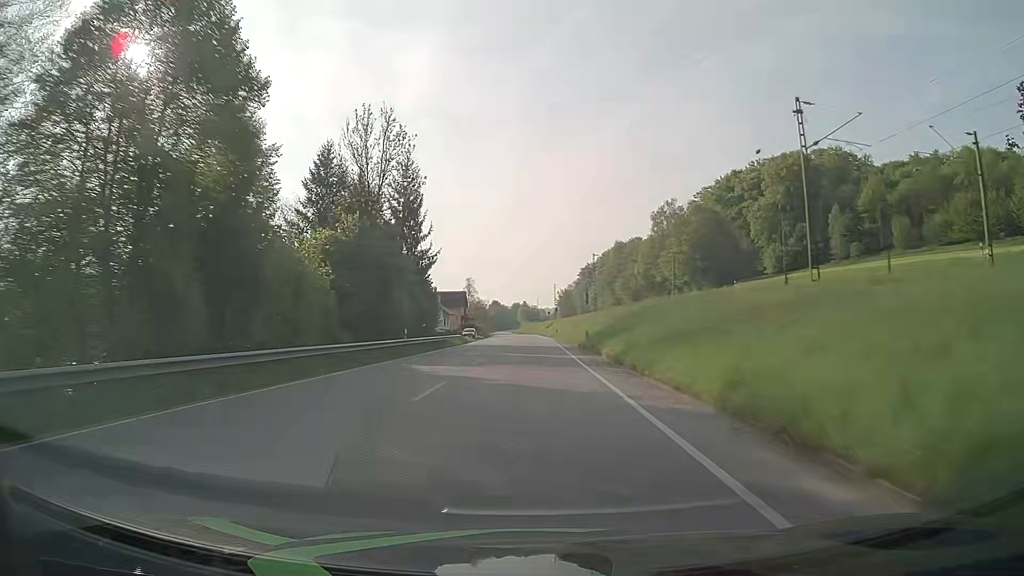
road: primary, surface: asphalt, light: Day
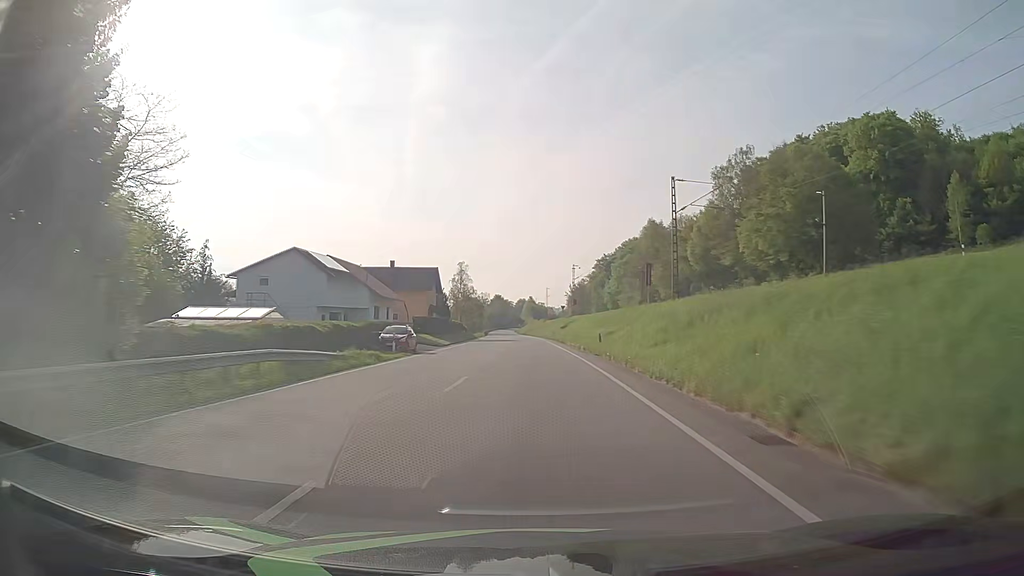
(-0.1, +47.4) m; 0°
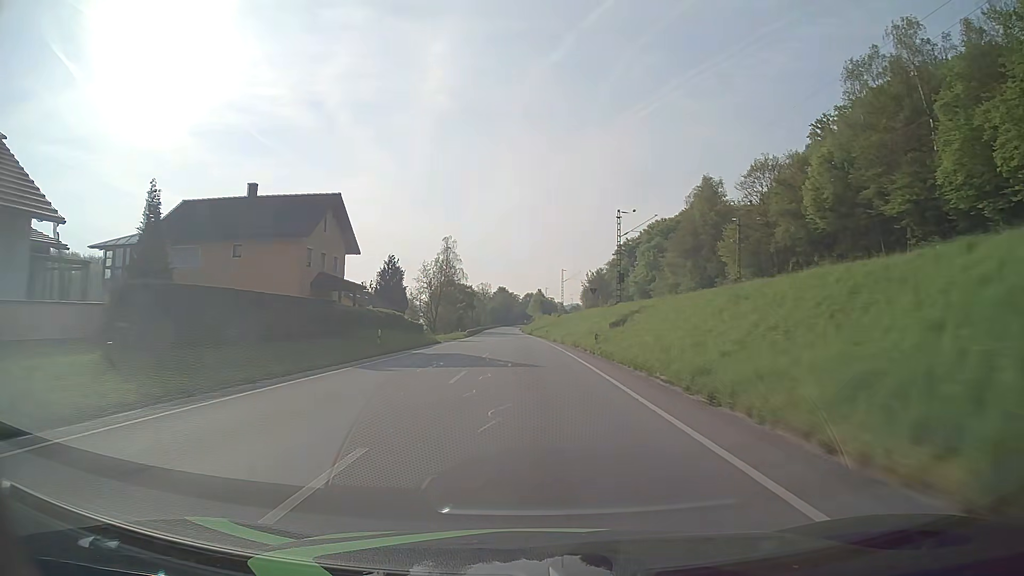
(-0.3, +47.5) m; -1°
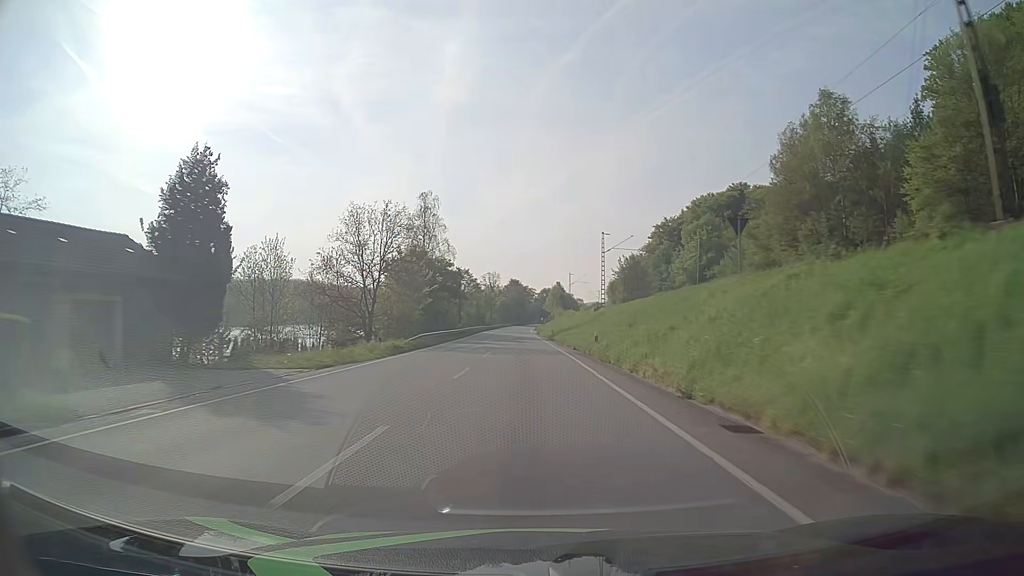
(-0.5, +47.6) m; -1°
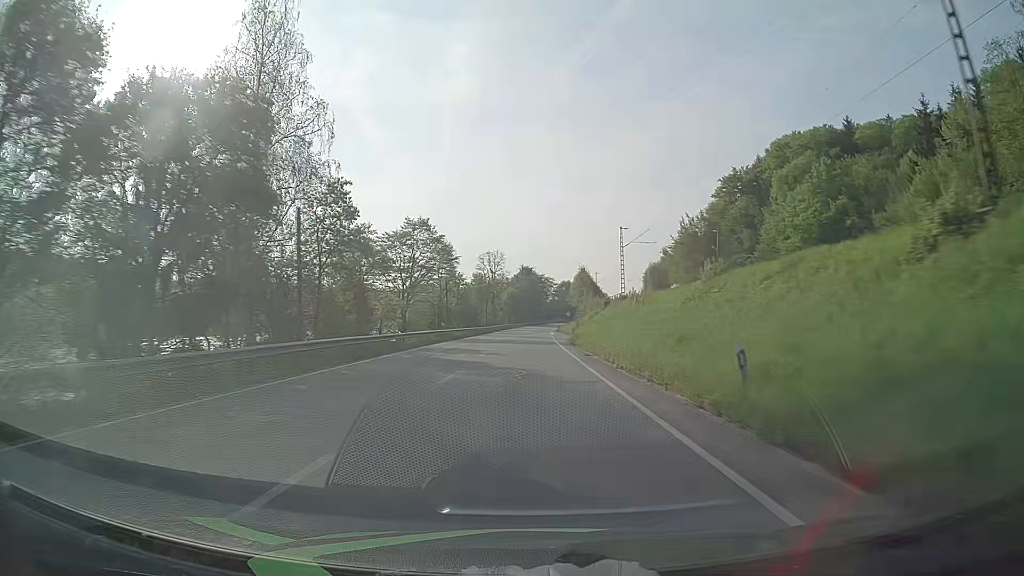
(-0.8, +63.5) m; -1°
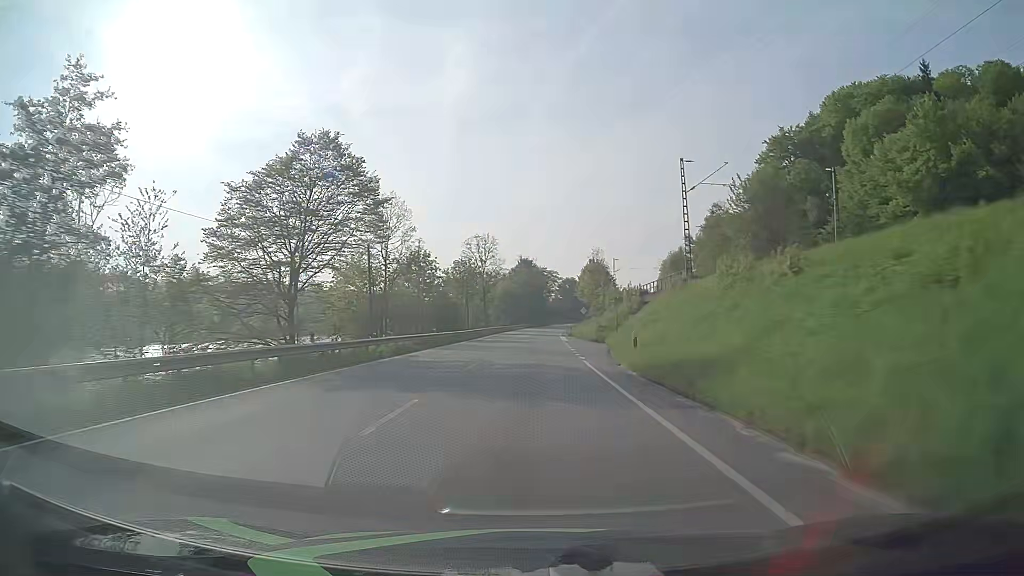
(0.0, +31.7) m; 0°
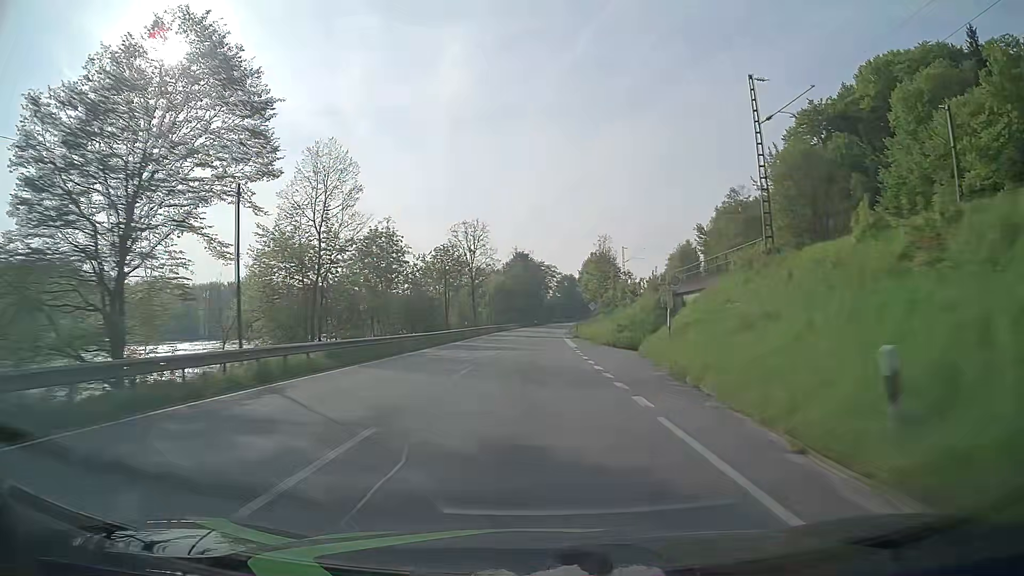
(0.0, +15.8) m; 0°
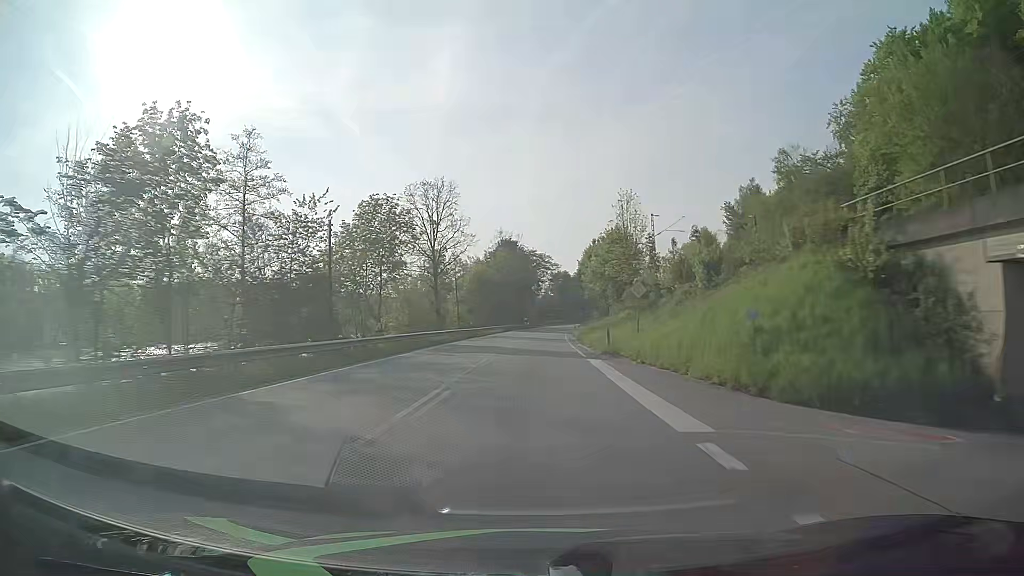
(+0.3, +31.6) m; +1°
(0, +10) (0, +20) (0, +30) (0, +40) (+1, +50) (+1, +60) (+1, +70) (+2, +80) (+2, +90) (+3, +100) m
